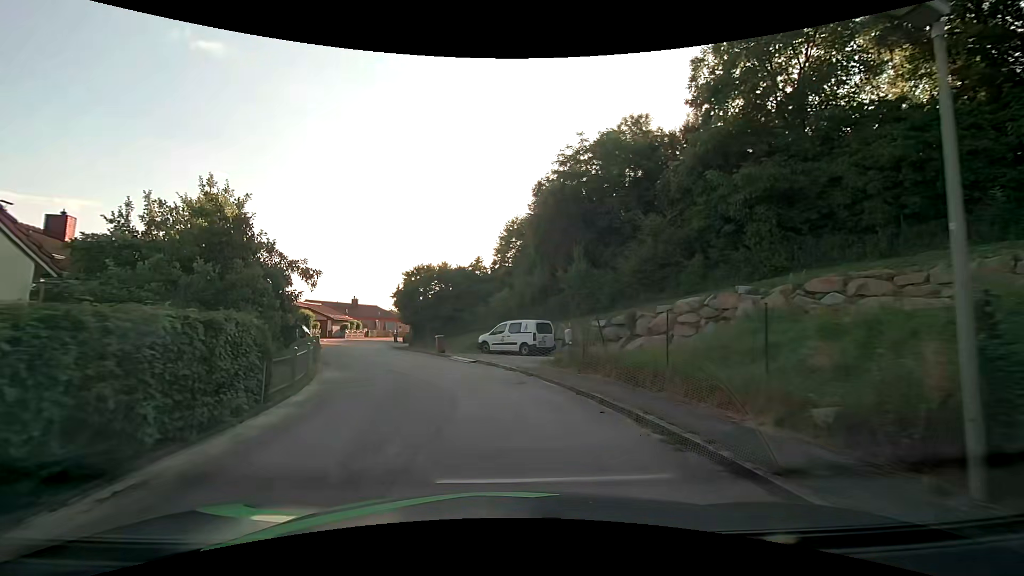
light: Day
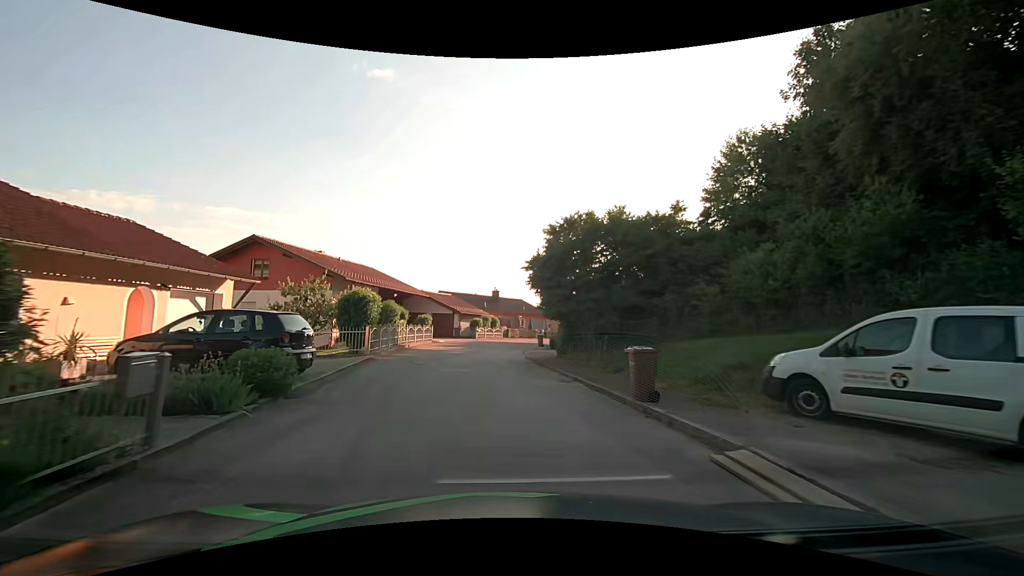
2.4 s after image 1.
(-2.5, +17.9) m; -16°
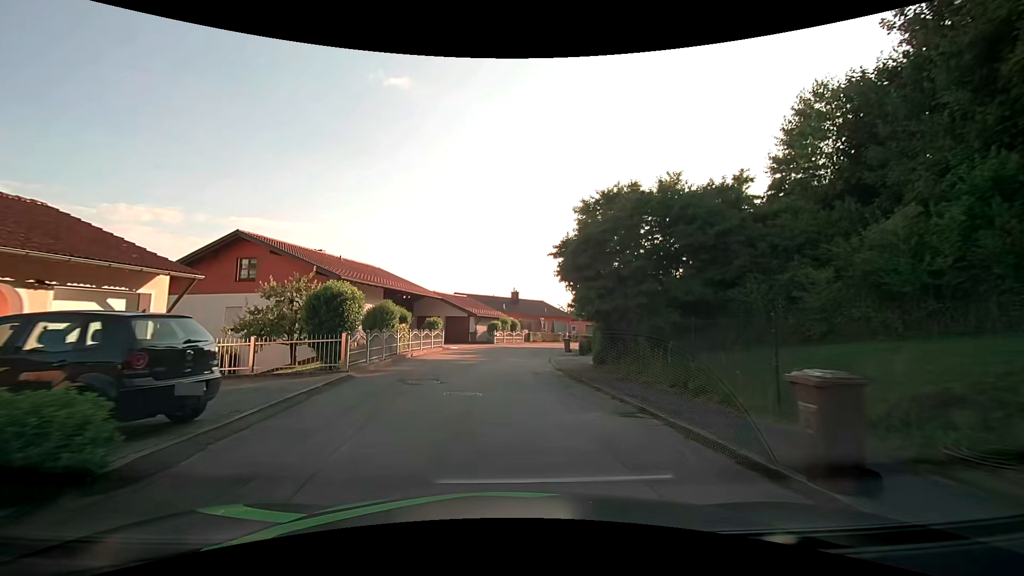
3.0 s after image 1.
(-0.1, +4.6) m; -2°
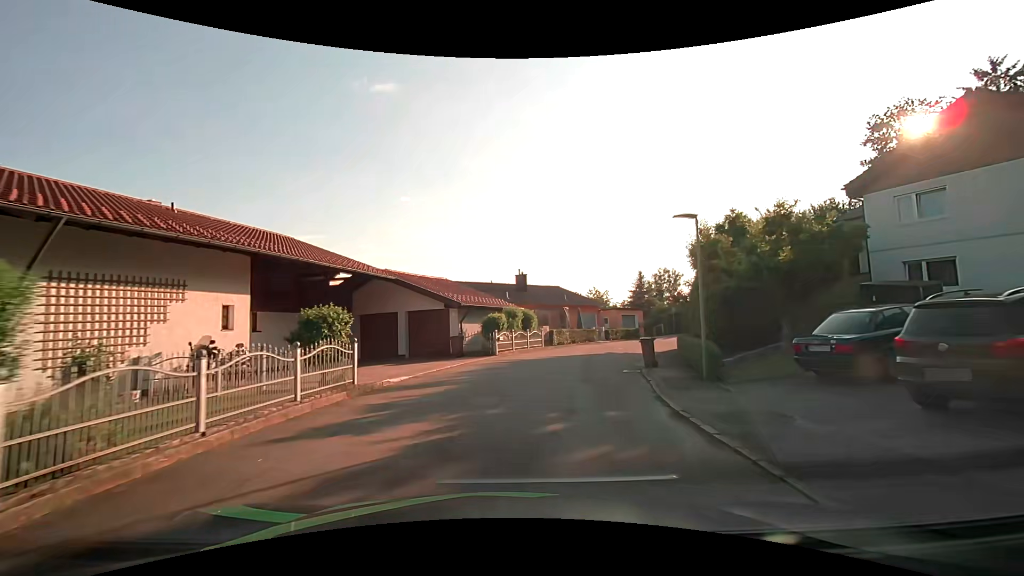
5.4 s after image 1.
(-0.7, +18.0) m; -1°
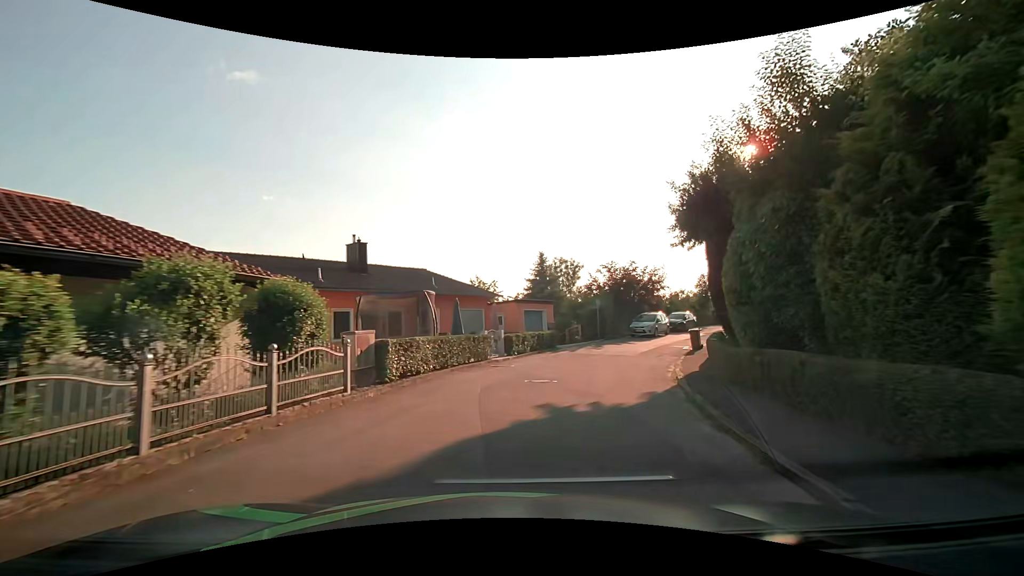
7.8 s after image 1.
(+2.0, +18.2) m; +14°
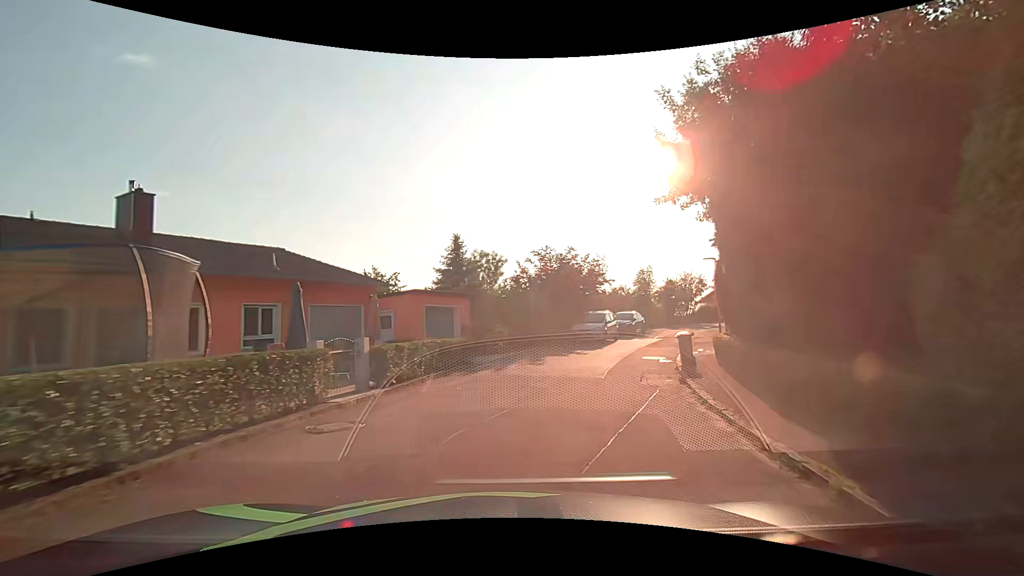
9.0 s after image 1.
(+0.7, +9.3) m; +8°
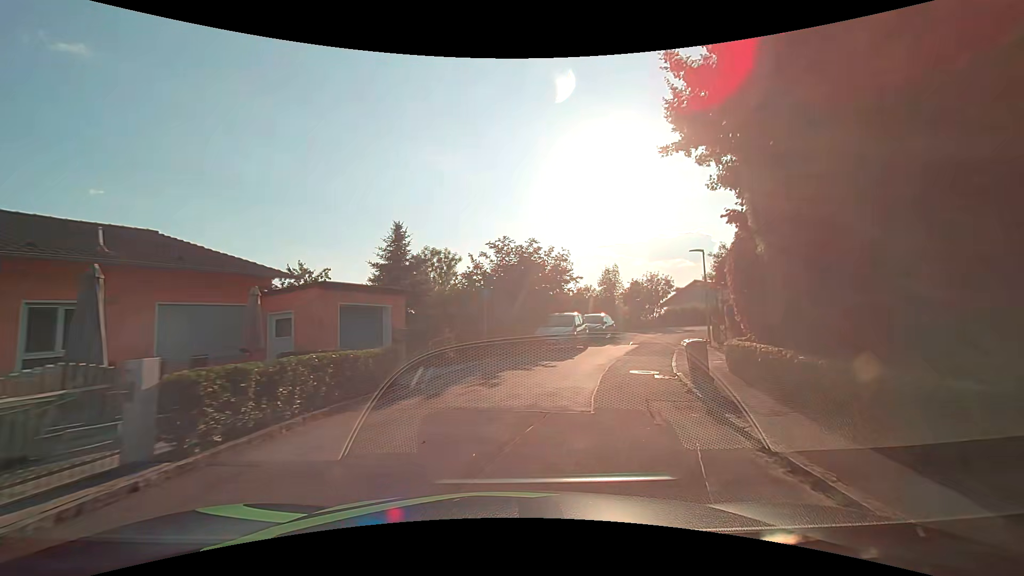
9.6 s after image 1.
(+0.2, +4.7) m; +6°
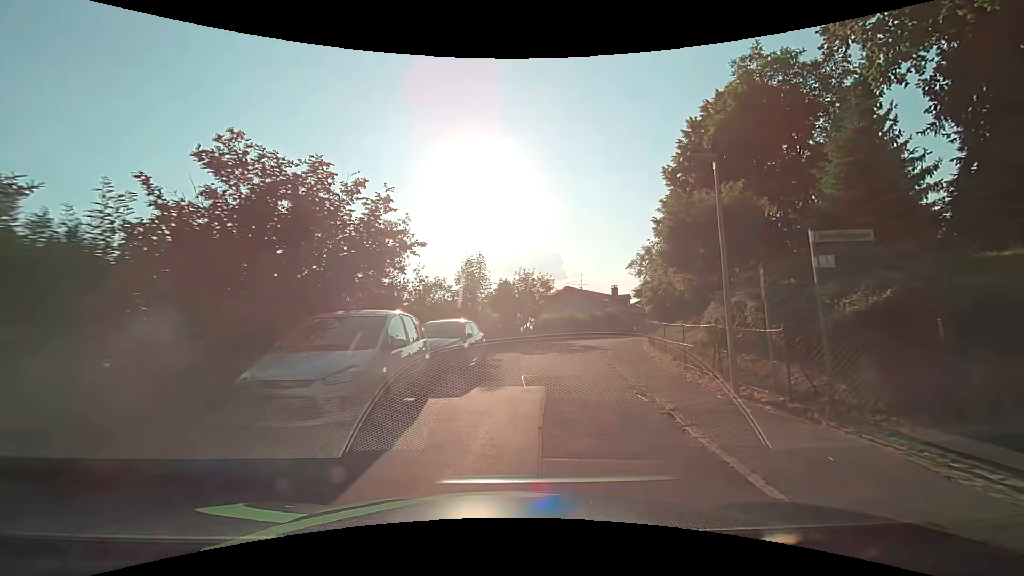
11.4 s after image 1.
(+1.9, +14.4) m; +15°
(+1, +10) (+2, +20) (+4, +30) (+8, +39) (+12, +48) (+17, +57) (+22, +65) (+29, +73) (+35, +80) (+43, +87) m
